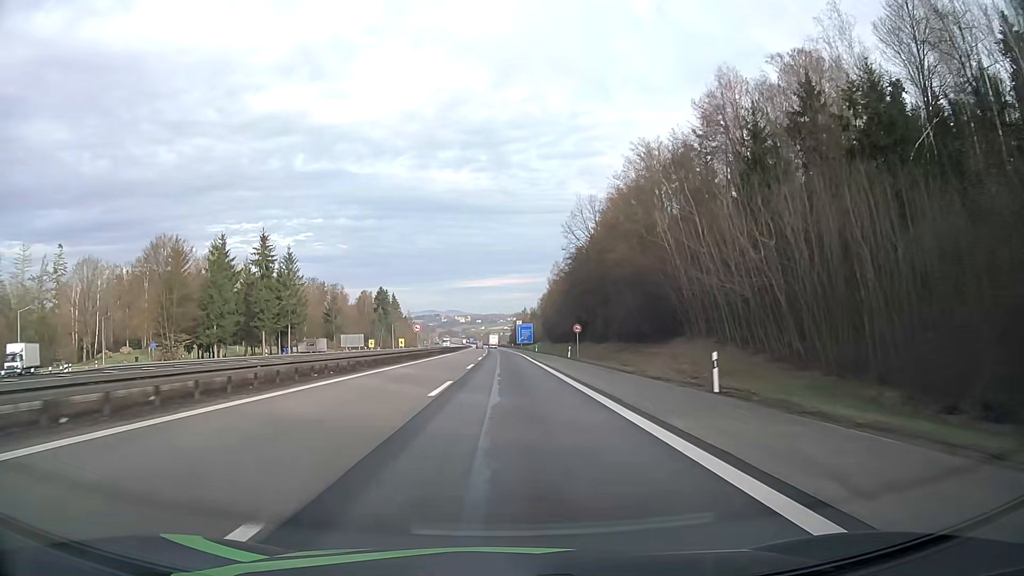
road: motorway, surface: asphalt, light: Day
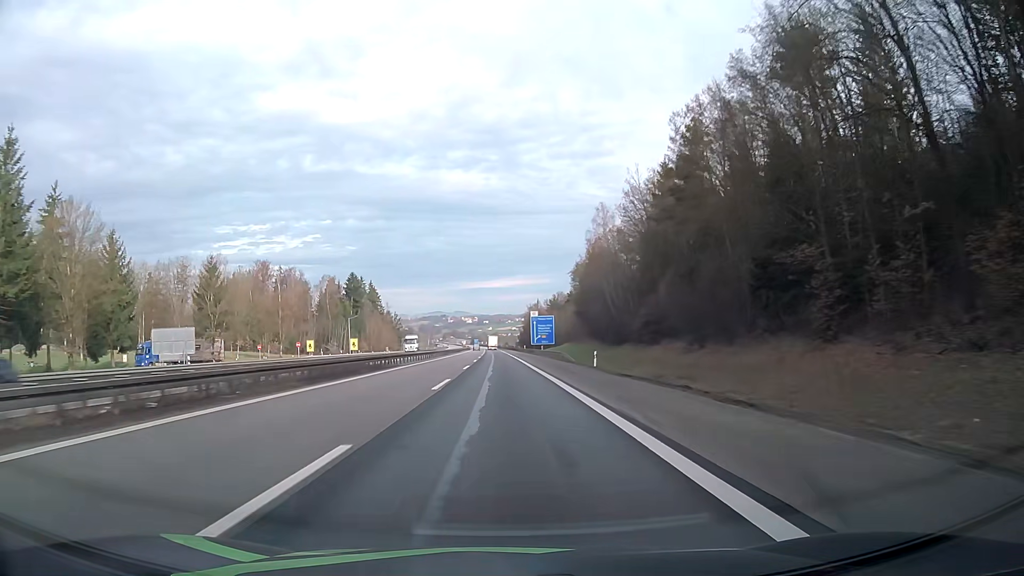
(0.0, +67.7) m; -1°
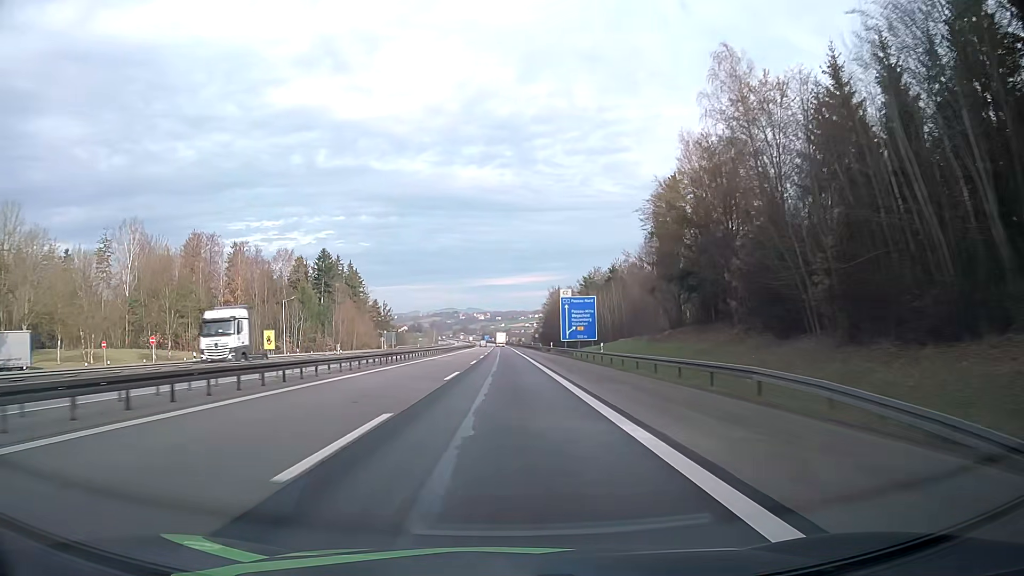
(-0.4, +50.6) m; -1°
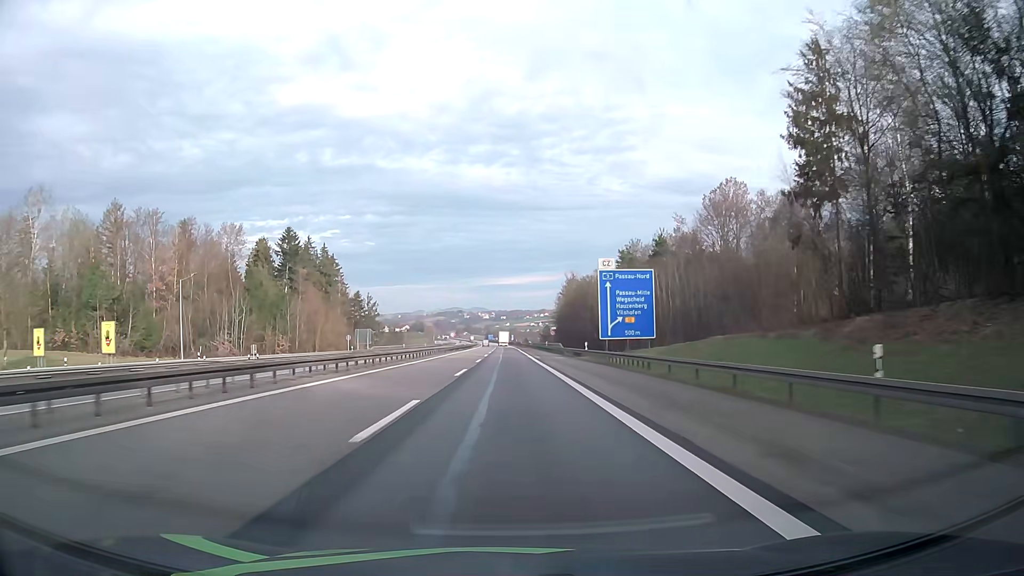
(-0.2, +33.5) m; -1°
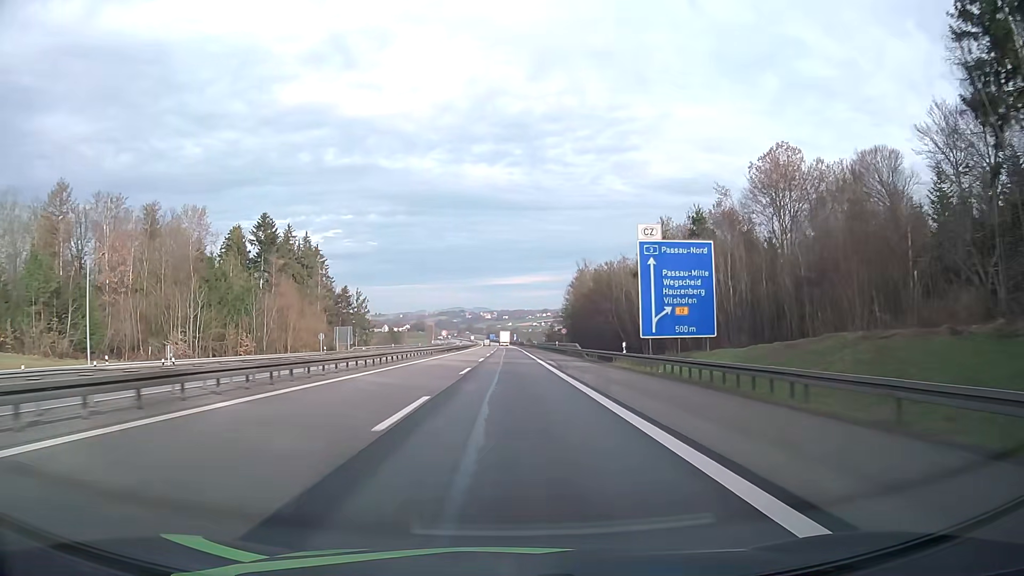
(0.0, +16.6) m; 0°
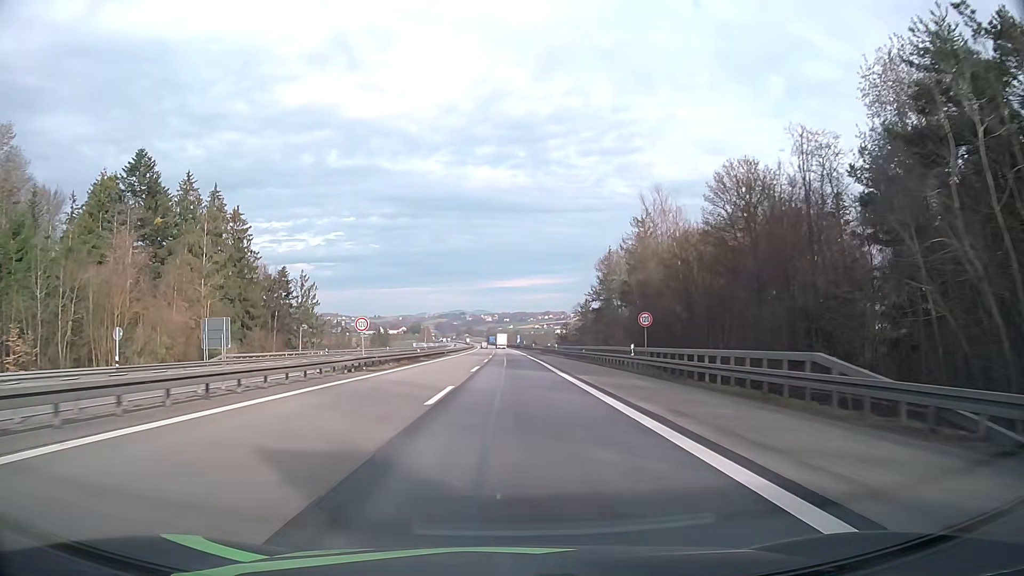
(-0.1, +49.3) m; 0°
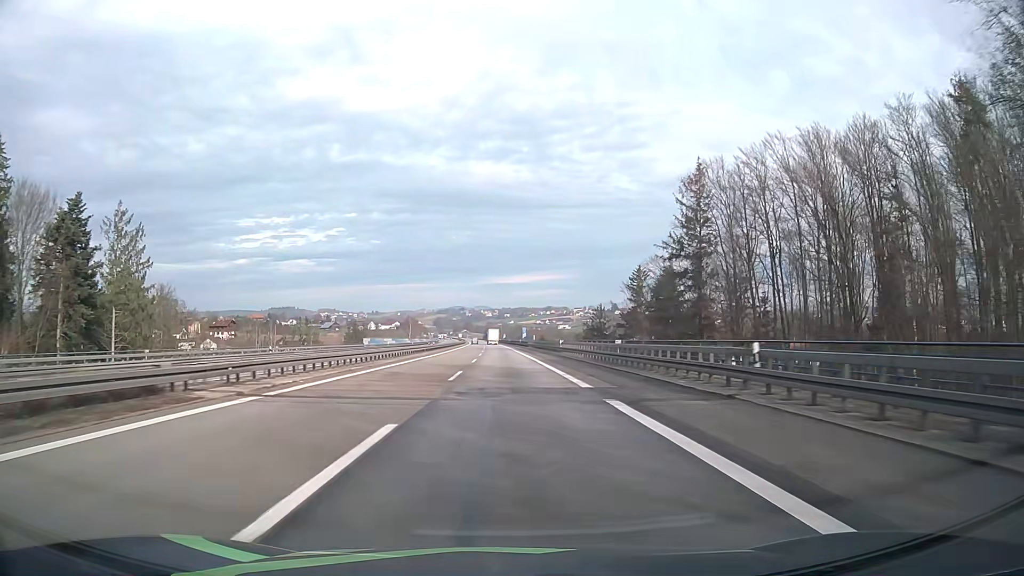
(+0.2, +64.4) m; 0°
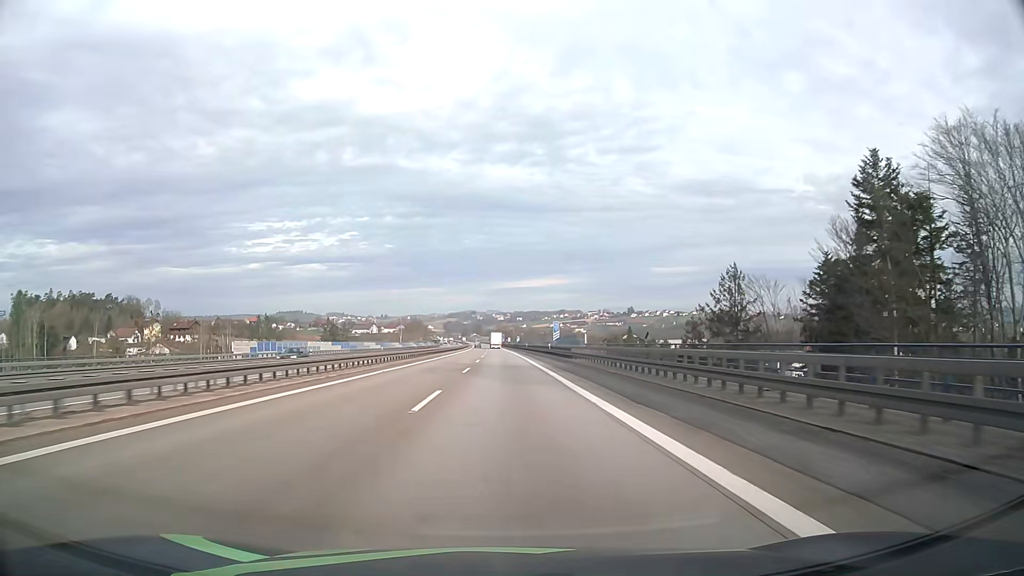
(-0.5, +63.1) m; -1°
(0, +10) (0, +20) (0, +30) (0, +40) (0, +50) (0, +60) (0, +70) (-1, +80) (-1, +90) (-1, +100) m
